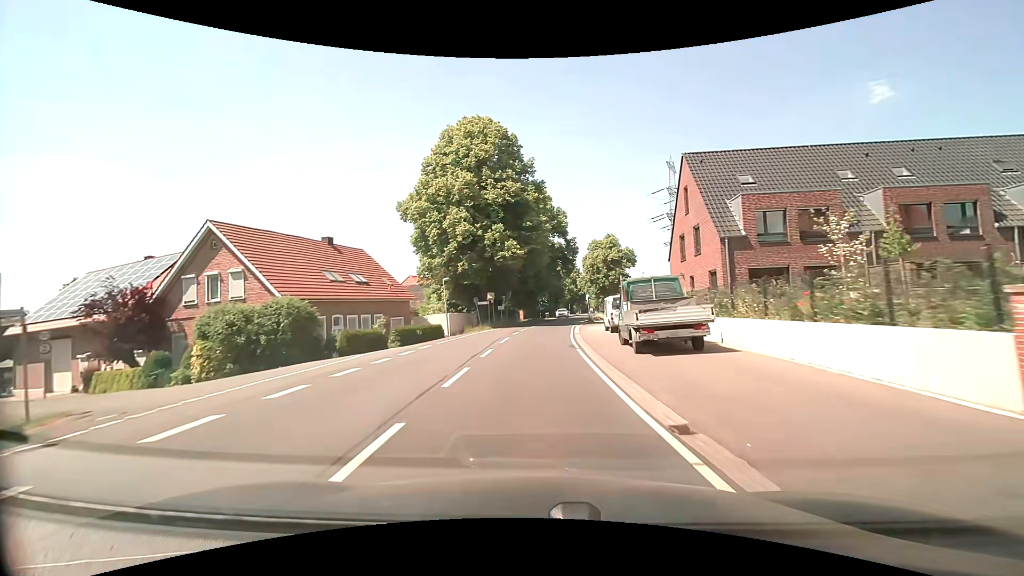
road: secondary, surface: asphalt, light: Day
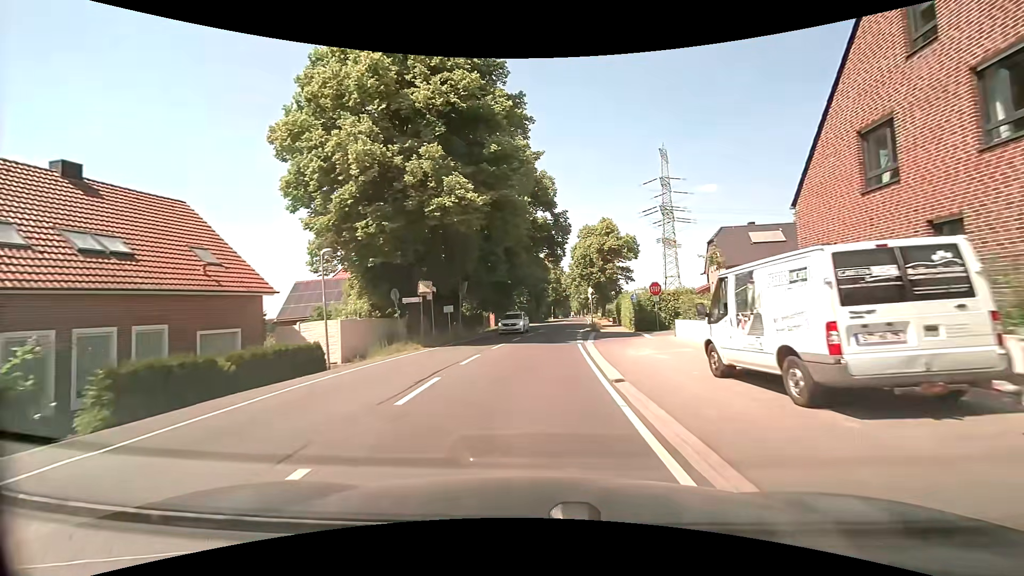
(+0.5, +21.2) m; +3°
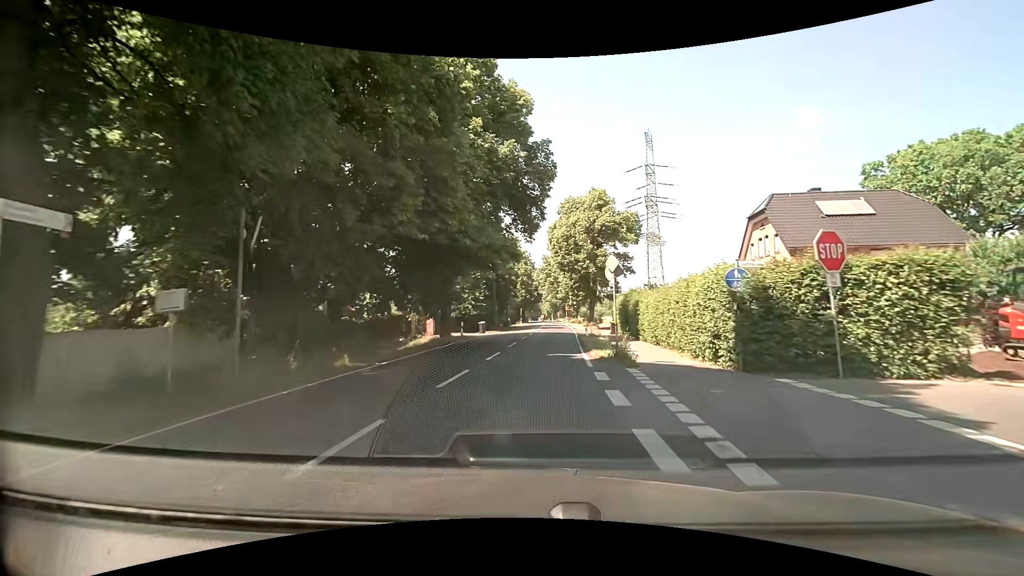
(+0.5, +21.4) m; +3°
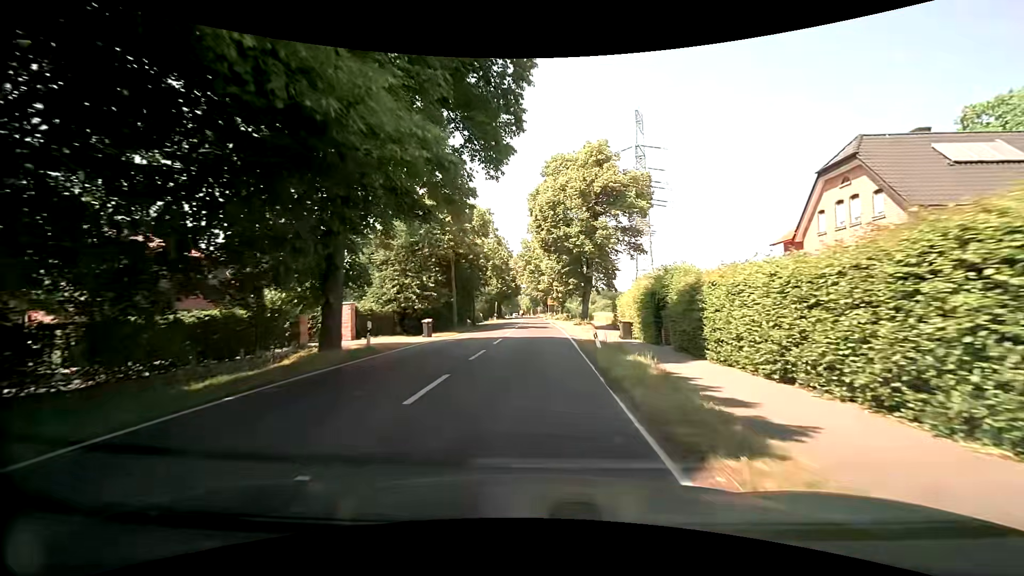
(+0.5, +14.4) m; +4°
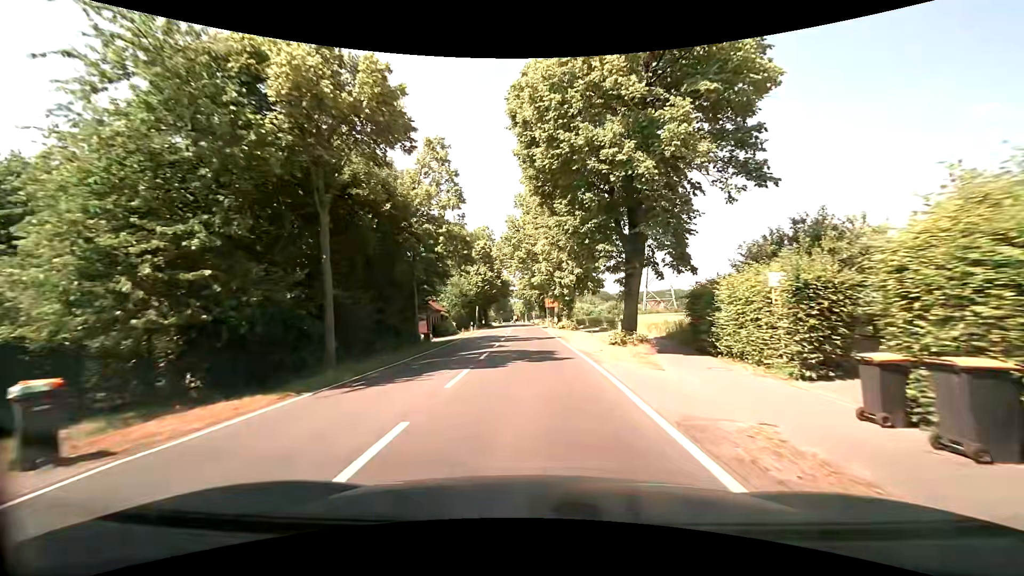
(-0.1, +21.8) m; 0°
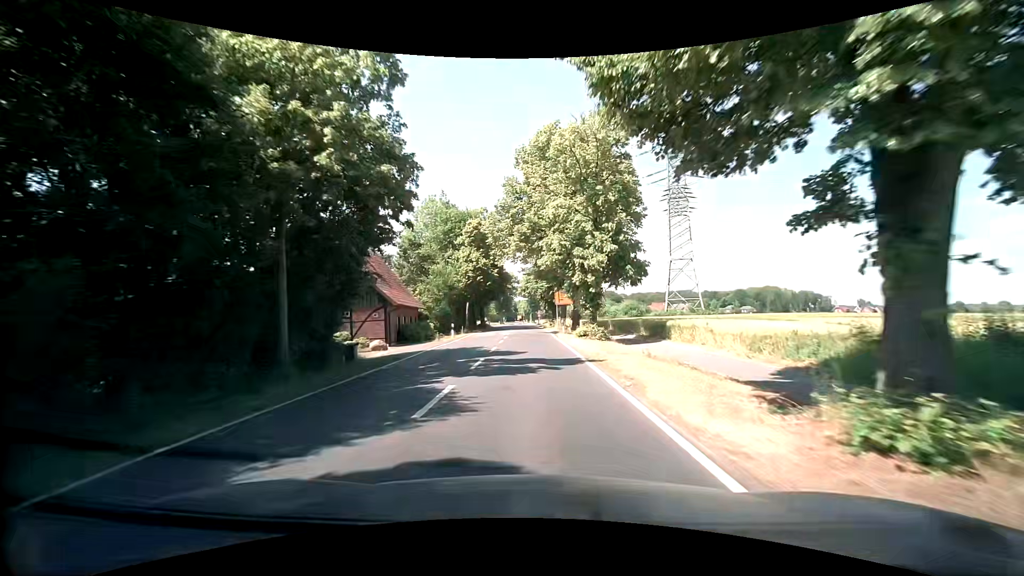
(-0.1, +14.6) m; -1°
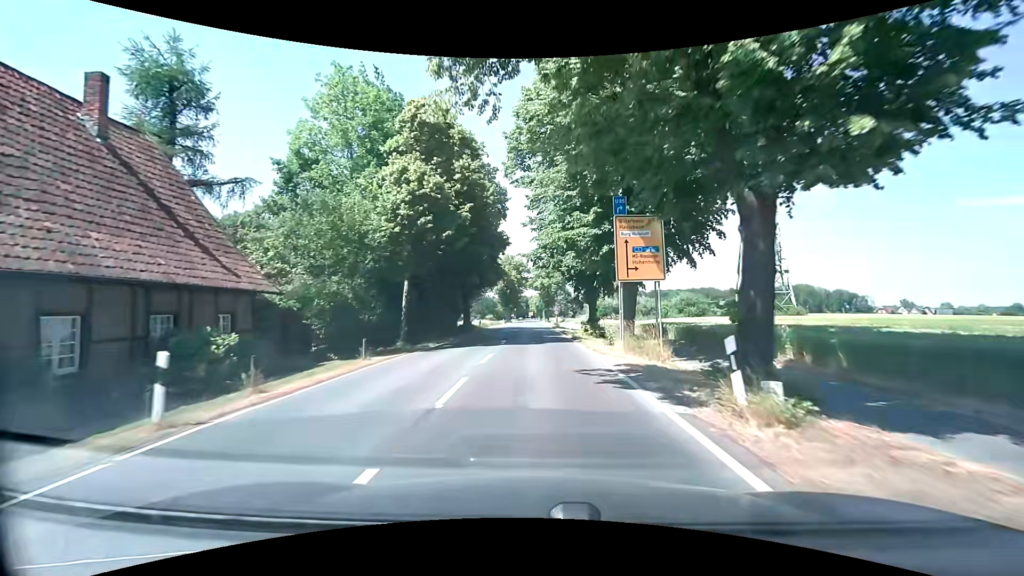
(-0.3, +29.3) m; -1°
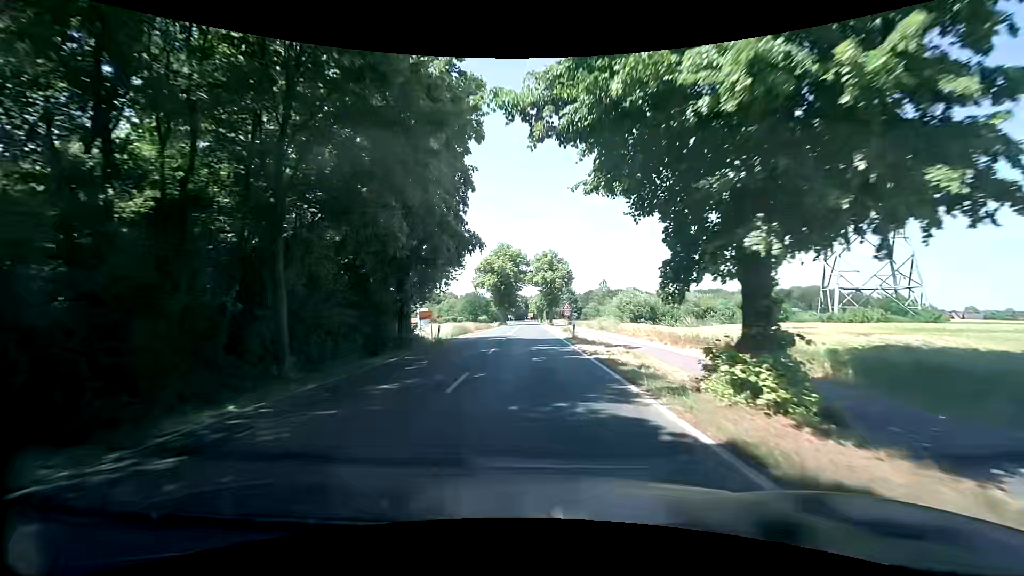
(-0.1, +22.6) m; -1°
(0, +10) (0, +20) (0, +30) (+1, +40) (+1, +50) (+1, +60) (0, +70) (0, +80) (0, +90) (0, +100) m
